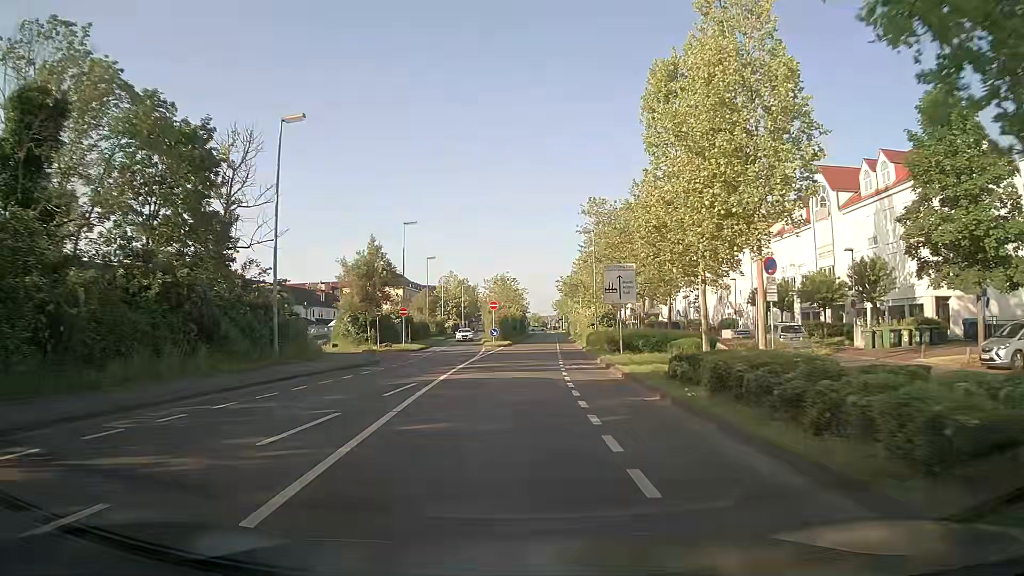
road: secondary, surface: asphalt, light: Day
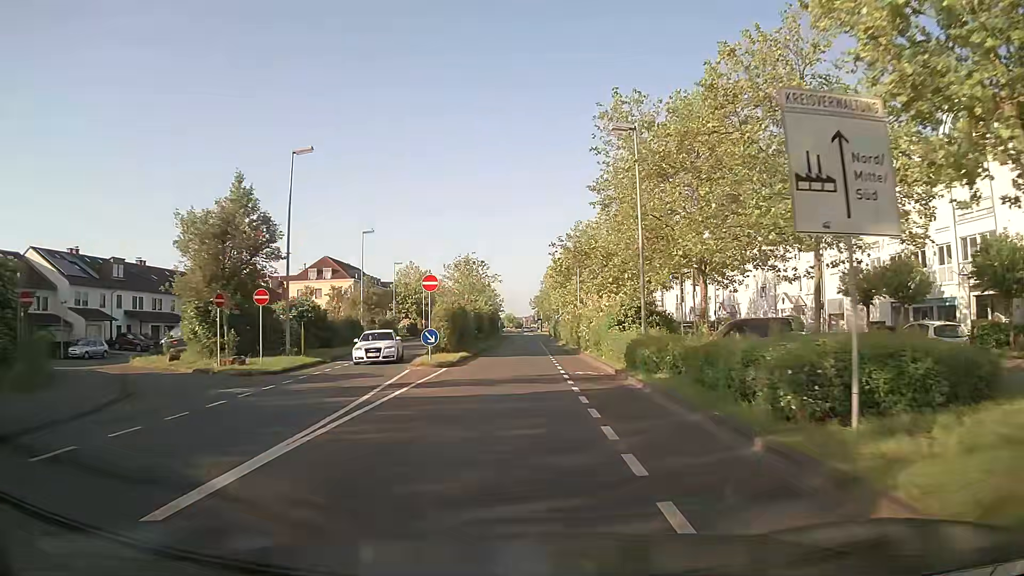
(+0.4, +23.6) m; +2°
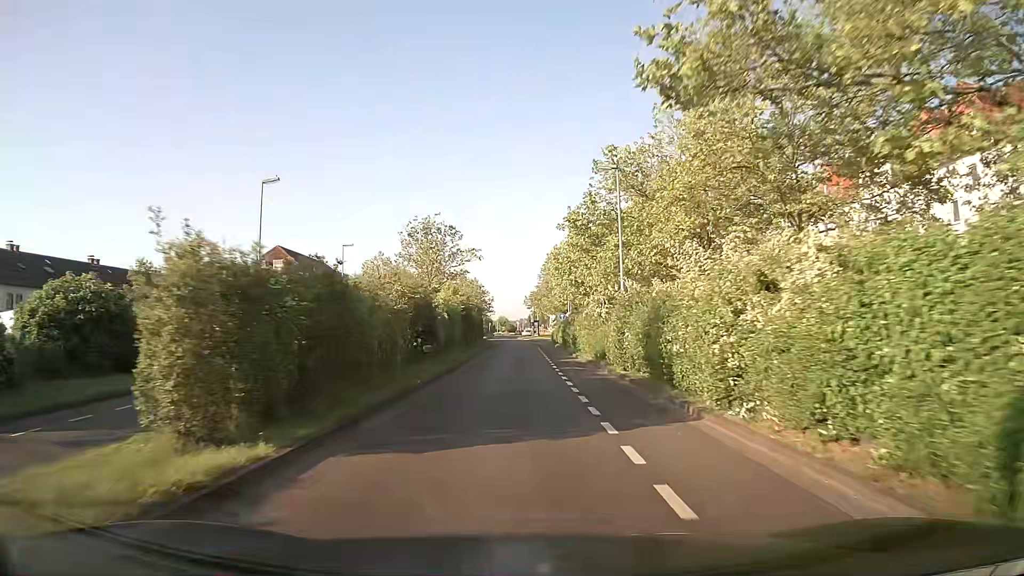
(+0.2, +23.8) m; +1°
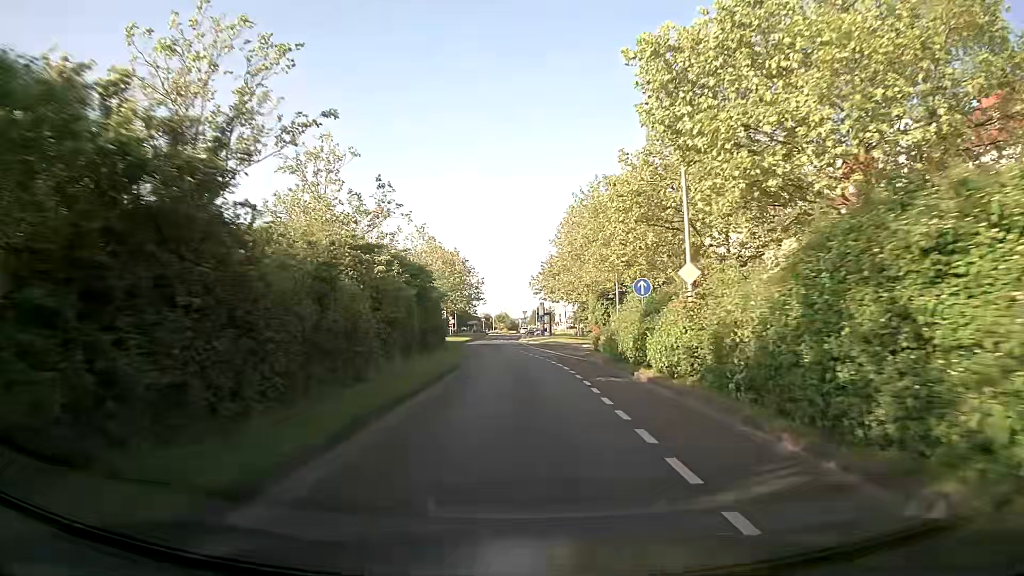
(-0.1, +39.9) m; 0°
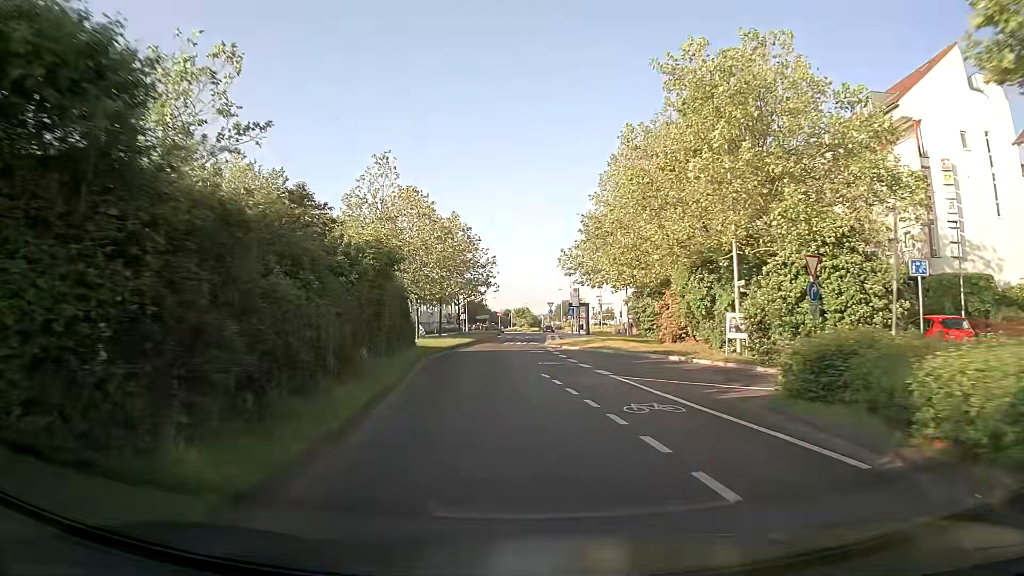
(-0.1, +22.9) m; -2°
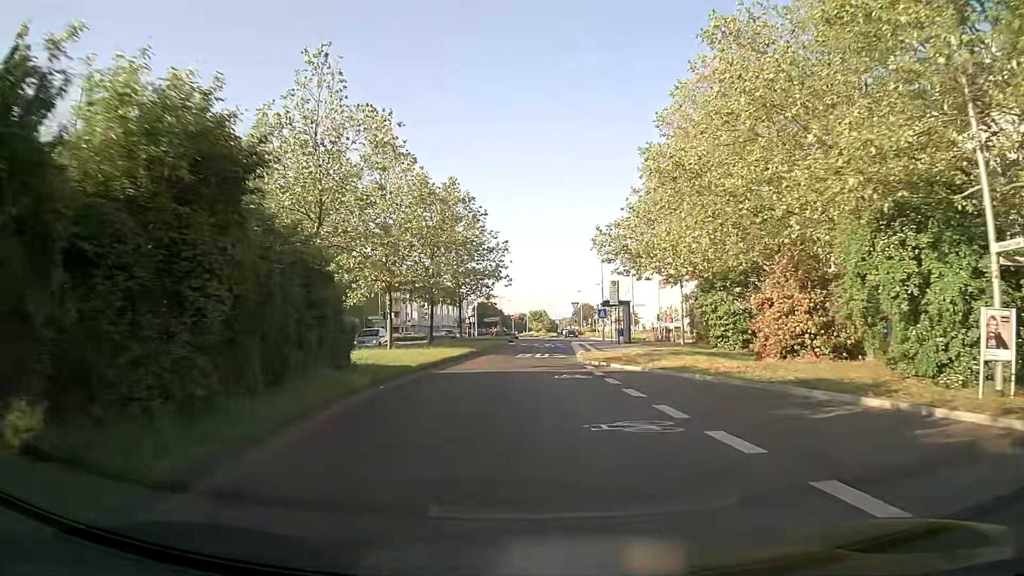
(-0.1, +14.0) m; -1°
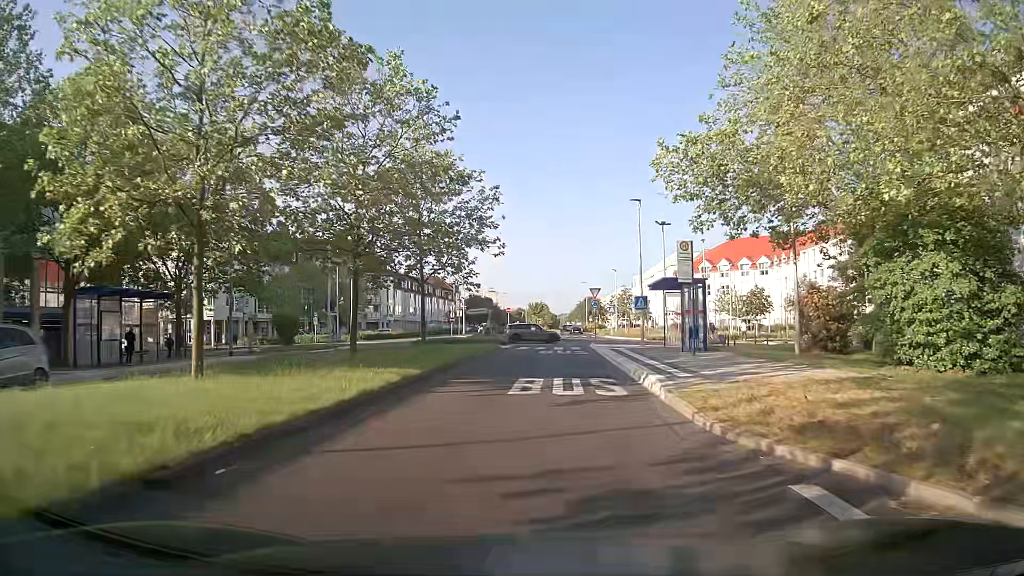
(-0.1, +18.1) m; 0°
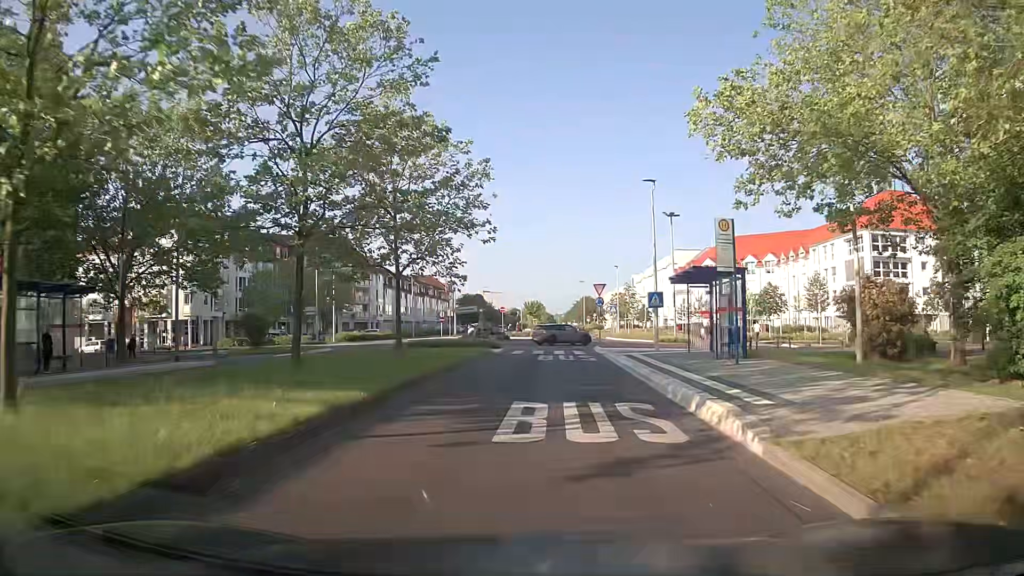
(0.0, +5.1) m; 0°
